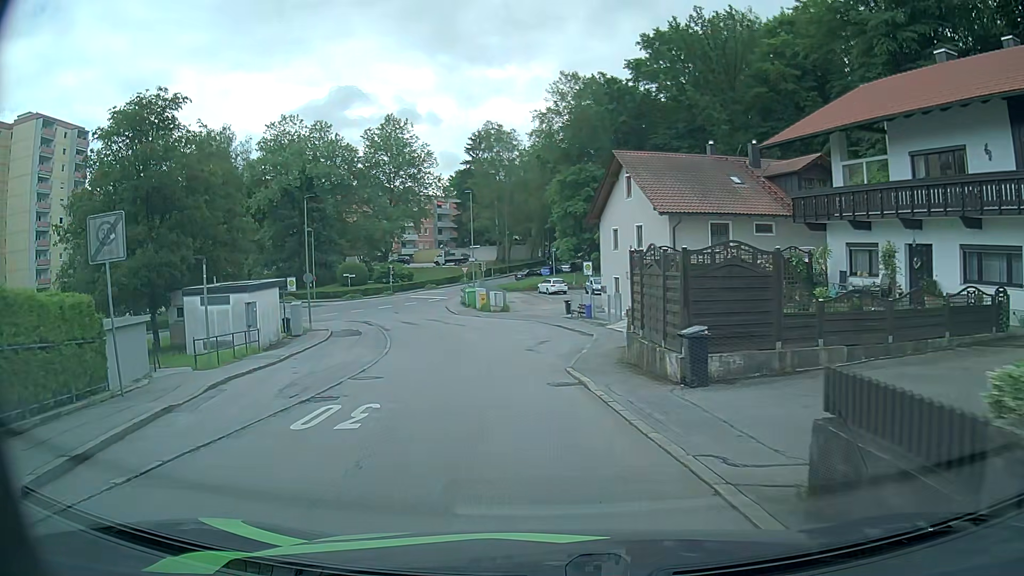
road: residential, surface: asphalt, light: Day
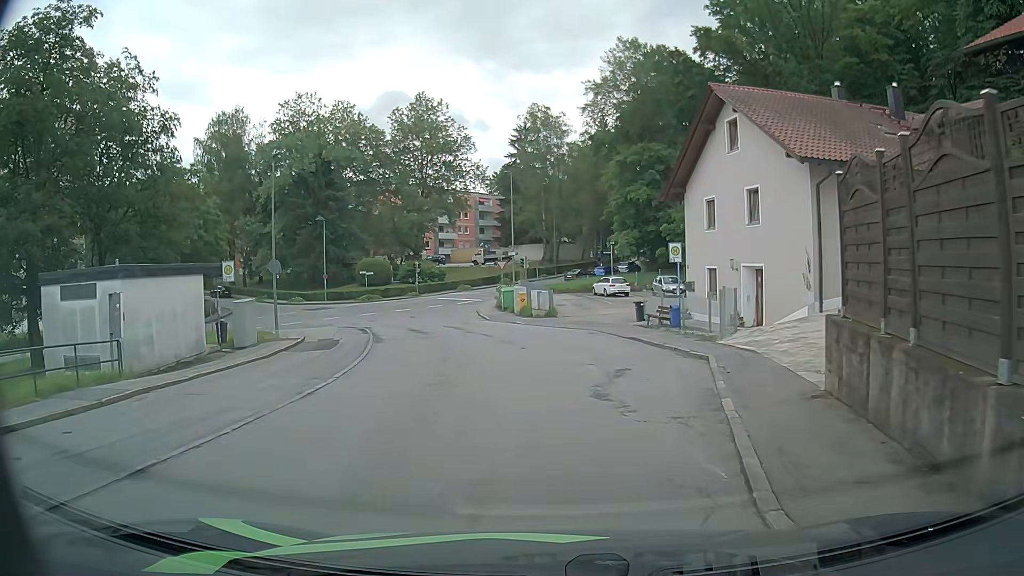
(-0.4, +12.2) m; -3°
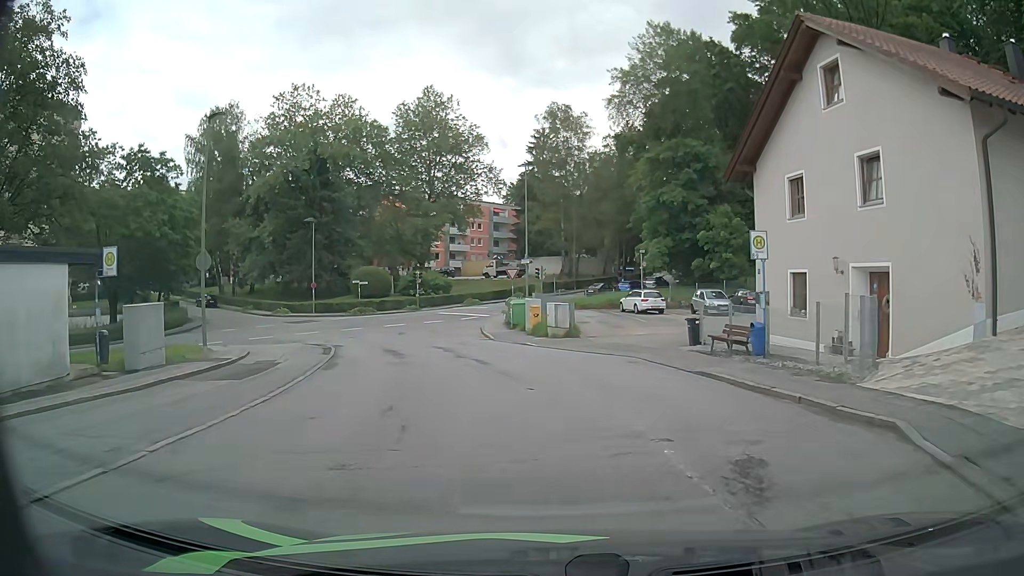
(-0.2, +8.0) m; -3°
